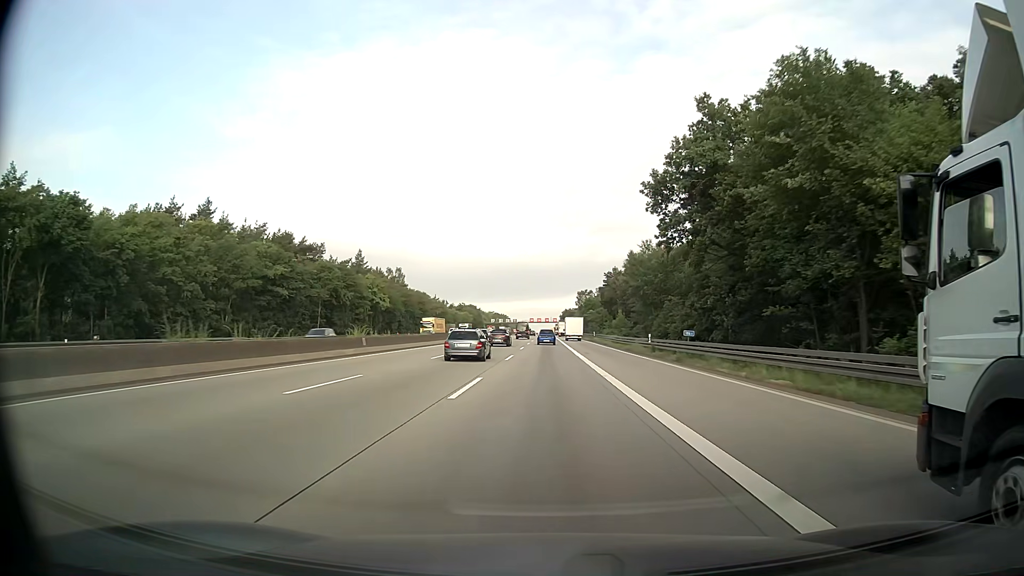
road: motorway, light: Day
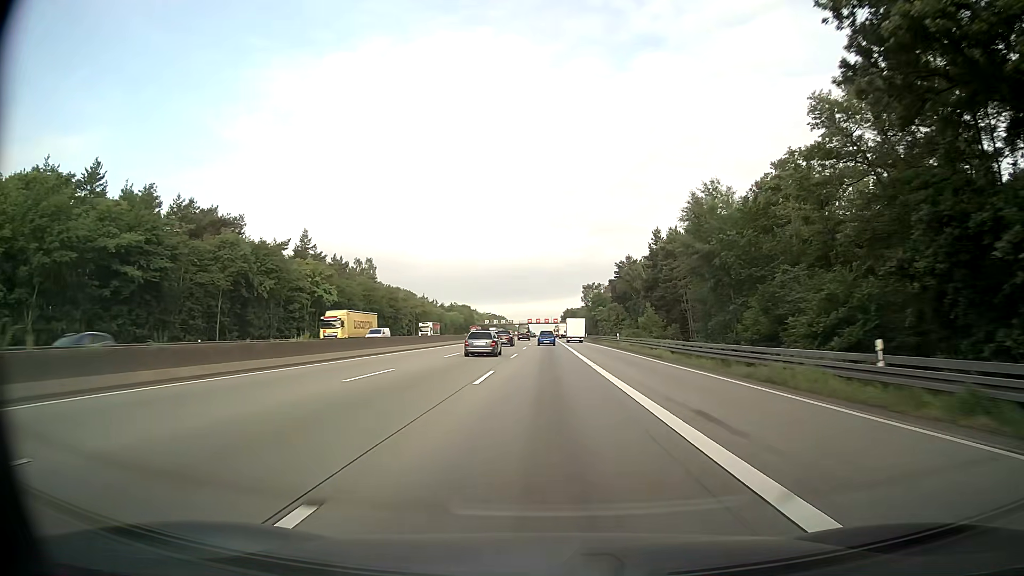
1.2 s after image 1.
(+0.1, +32.2) m; 0°
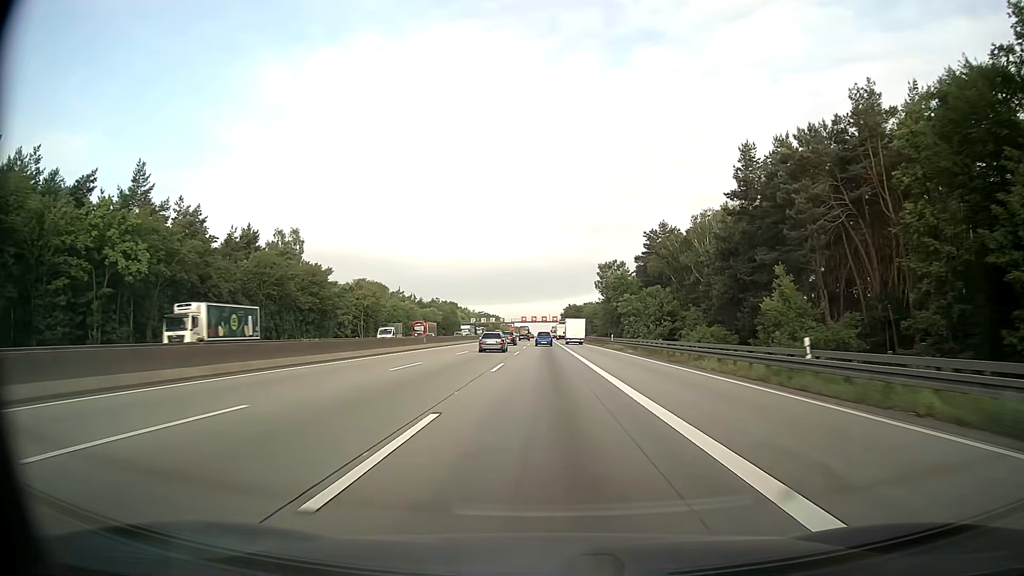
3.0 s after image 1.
(-0.1, +48.3) m; 0°
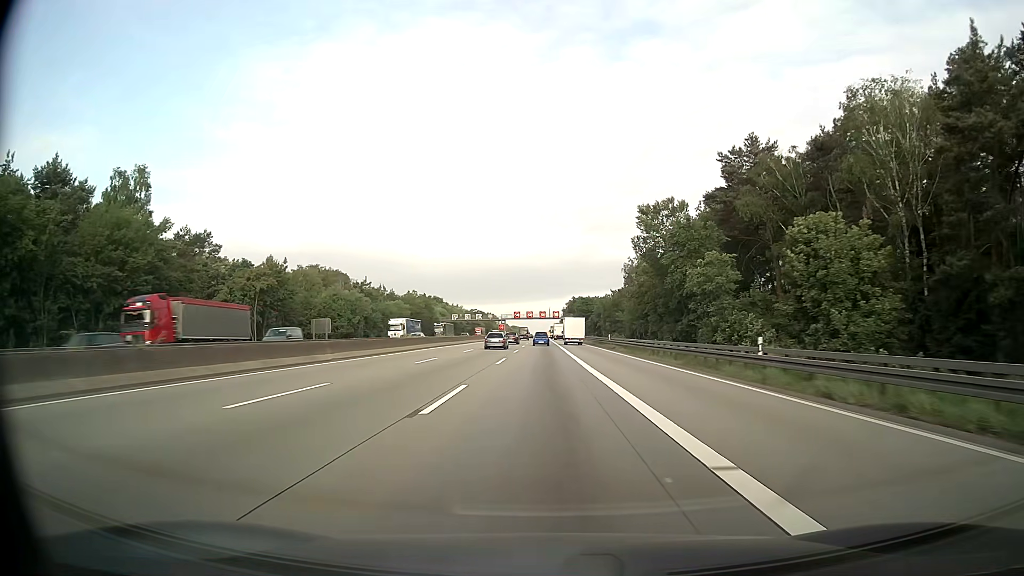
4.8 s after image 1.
(+0.2, +48.4) m; 0°
(0, +10) (0, +20) (0, +30) (0, +40) (0, +50) (0, +60) (0, +70) (0, +80) (0, +90) (-1, +100) m
